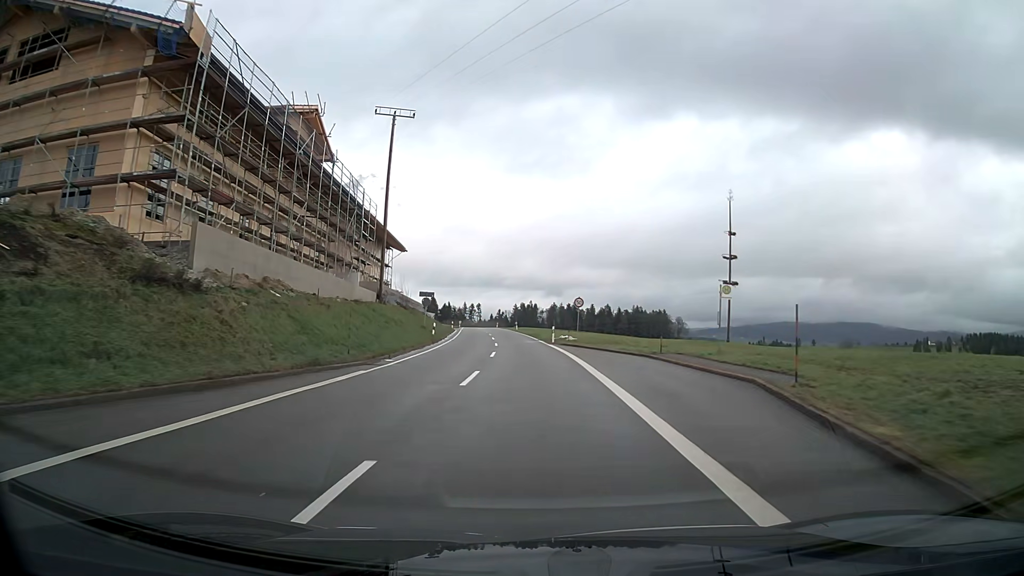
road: tertiary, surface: asphalt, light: Day
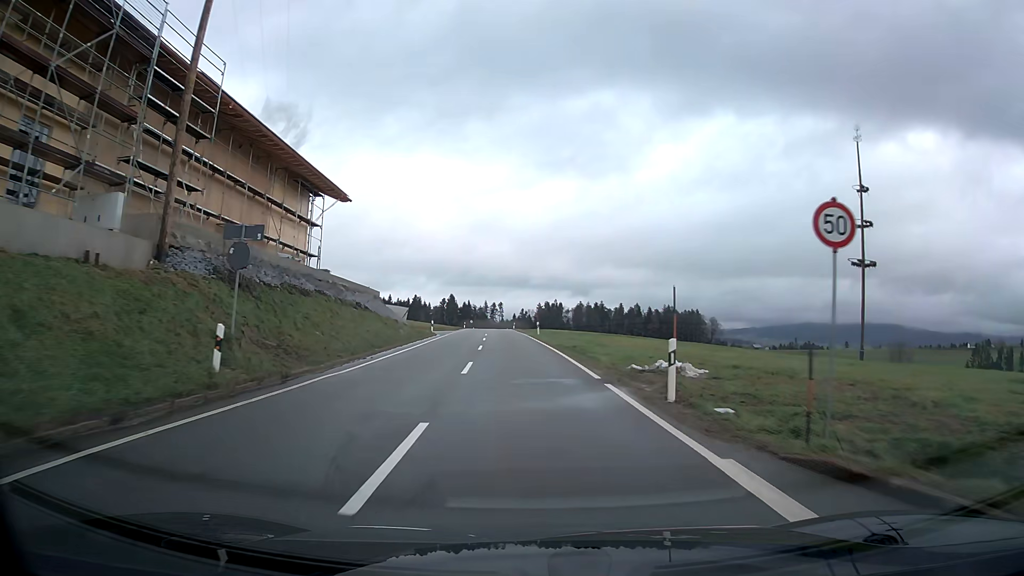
(-0.6, +33.6) m; -2°
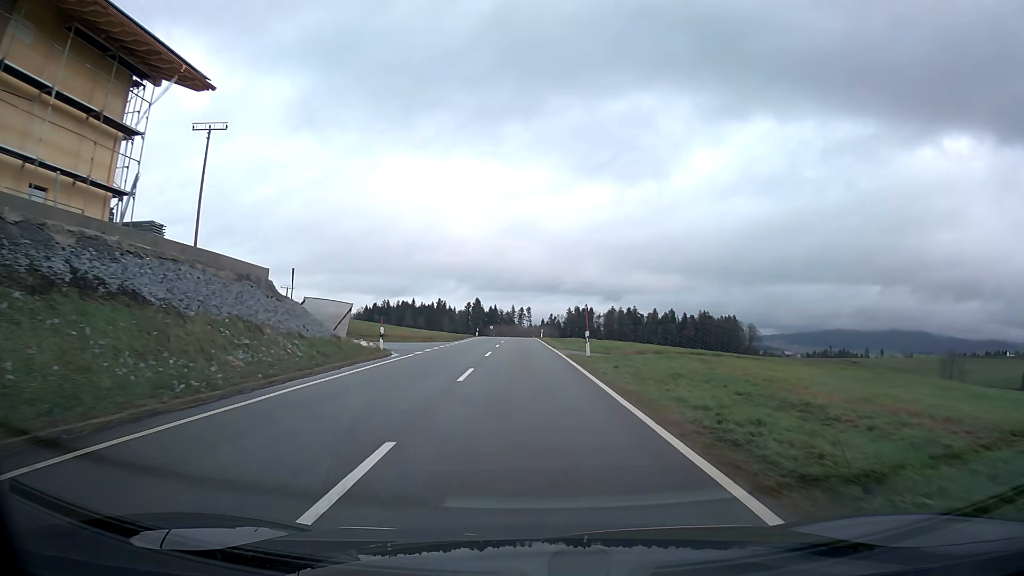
(-0.5, +24.9) m; -2°
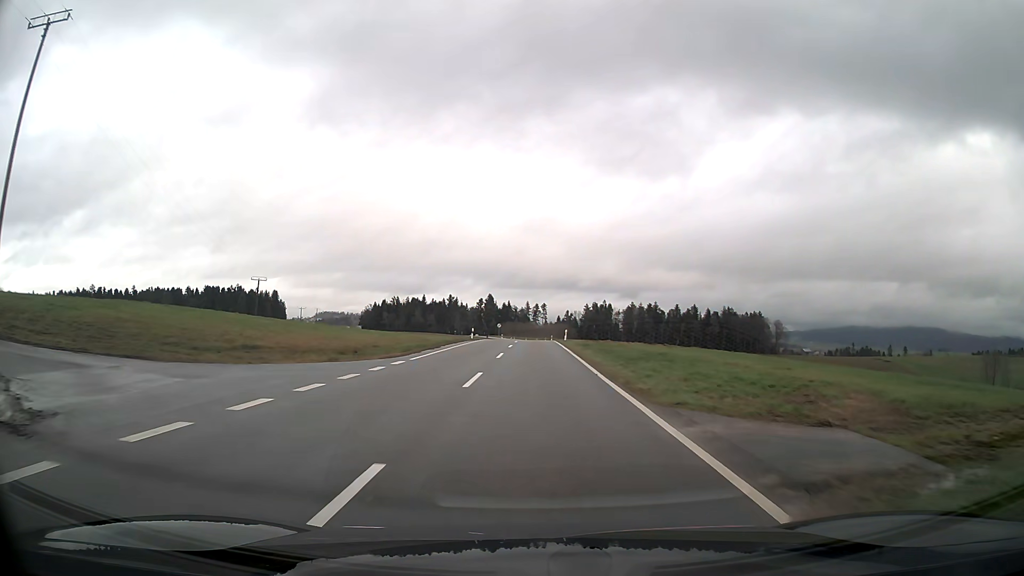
(-0.3, +25.1) m; -1°
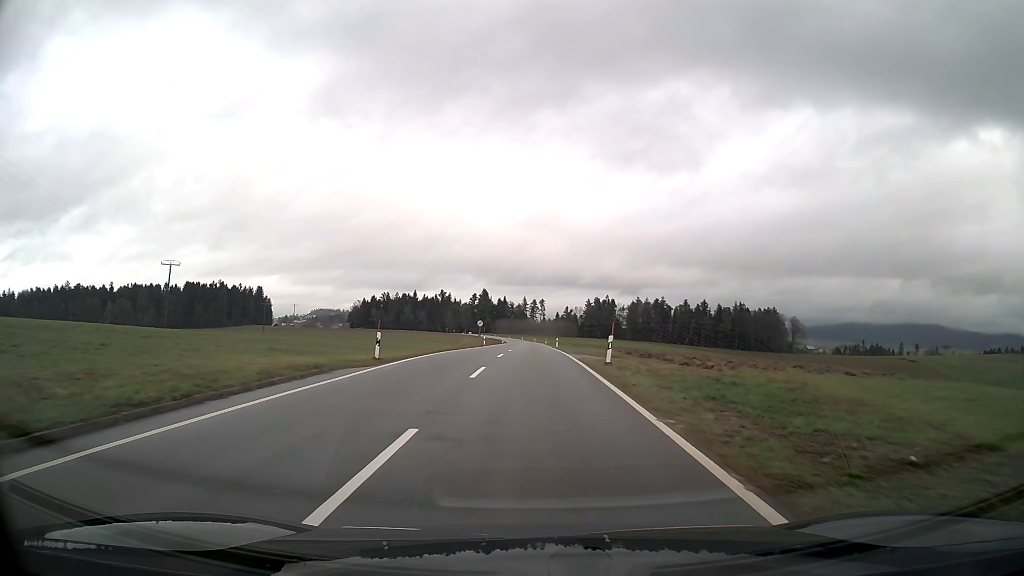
(+0.1, +33.8) m; 0°
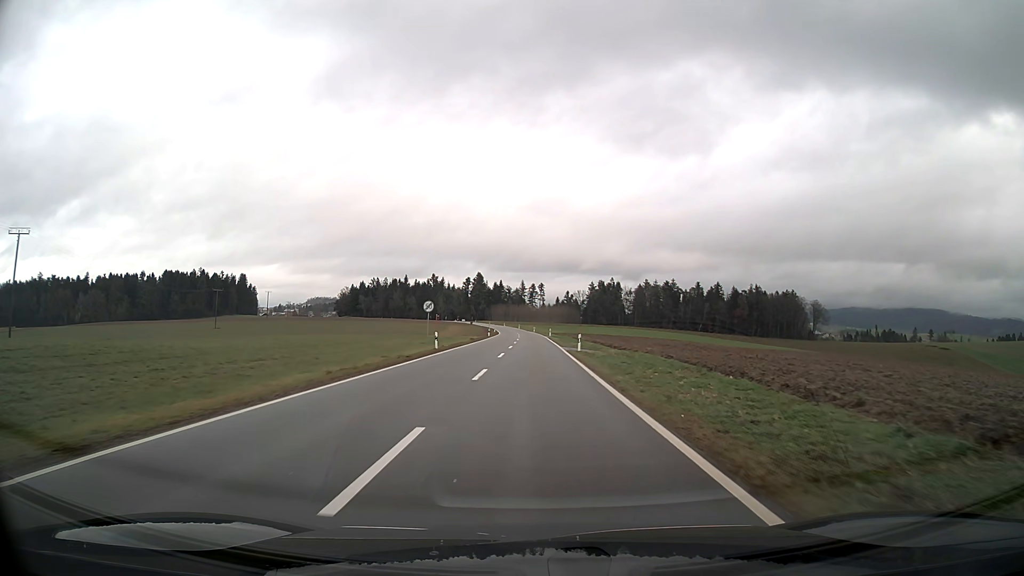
(+0.1, +35.5) m; 0°
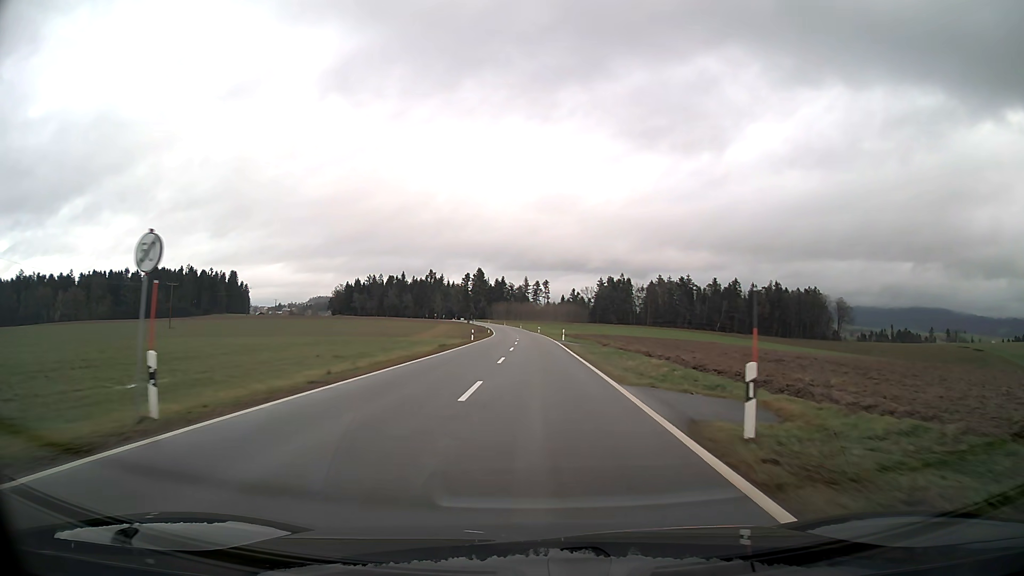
(-0.1, +28.7) m; 0°
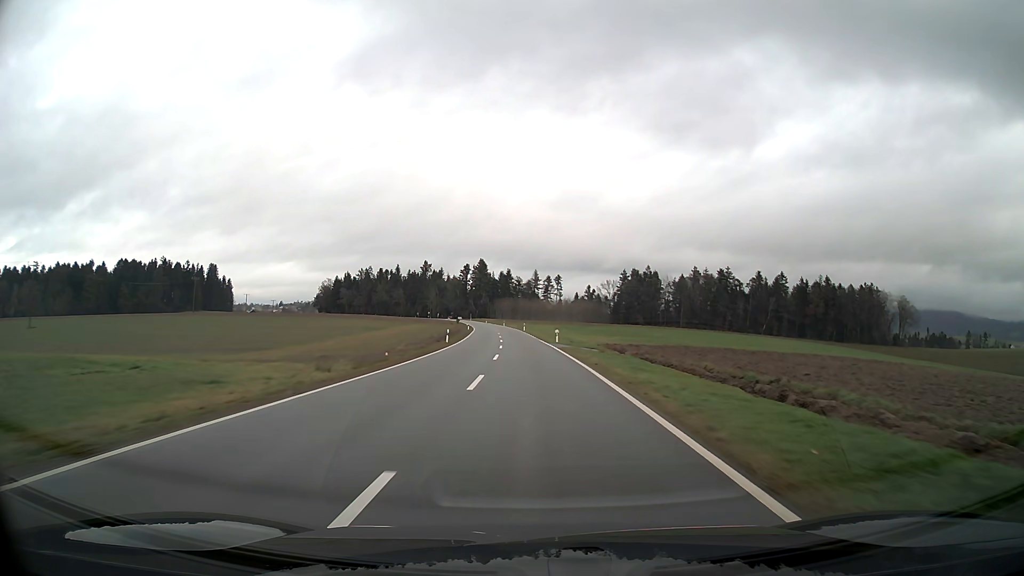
(-0.3, +58.5) m; -1°
